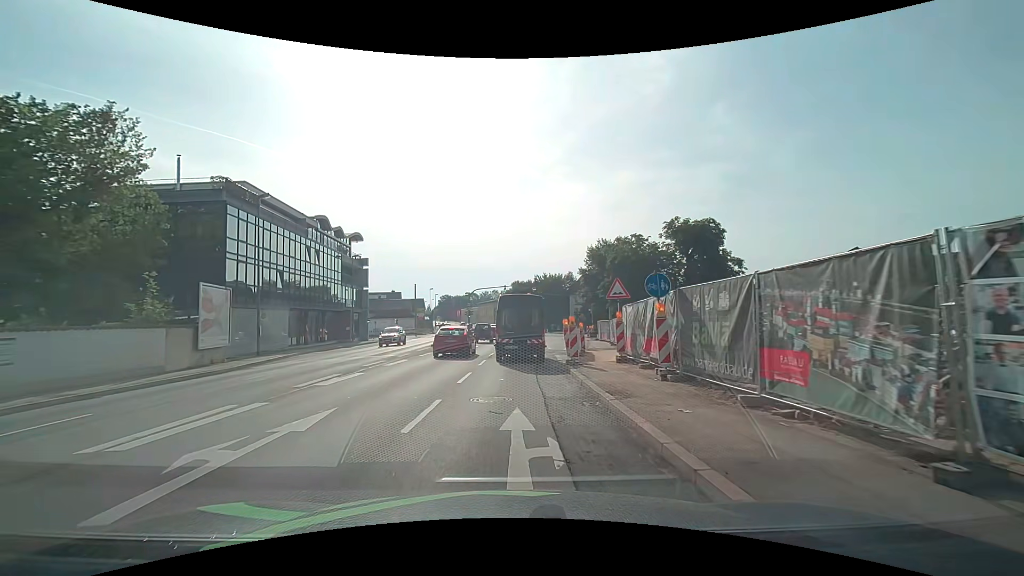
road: primary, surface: asphalt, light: Day
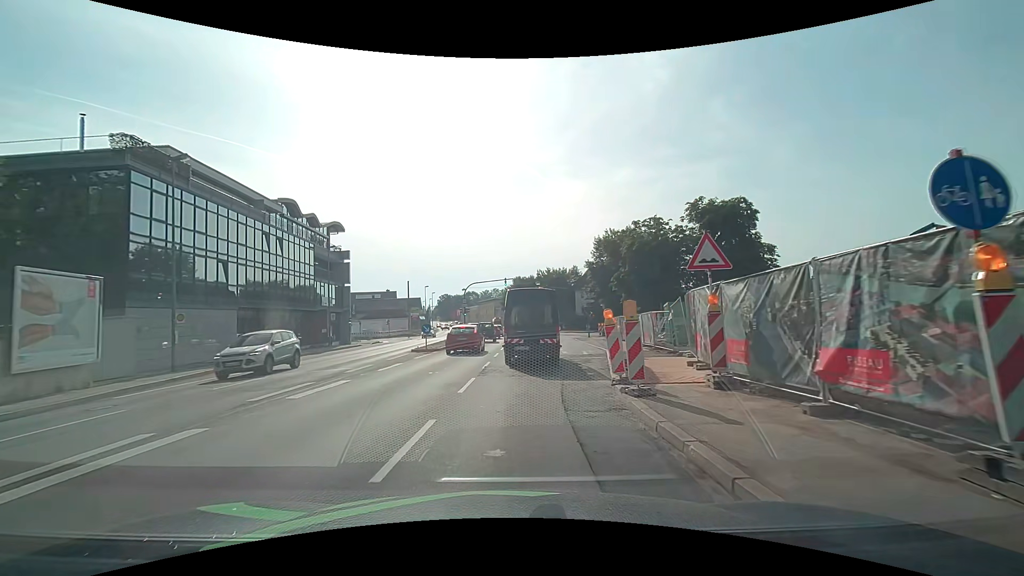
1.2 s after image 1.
(0.0, +8.1) m; 0°
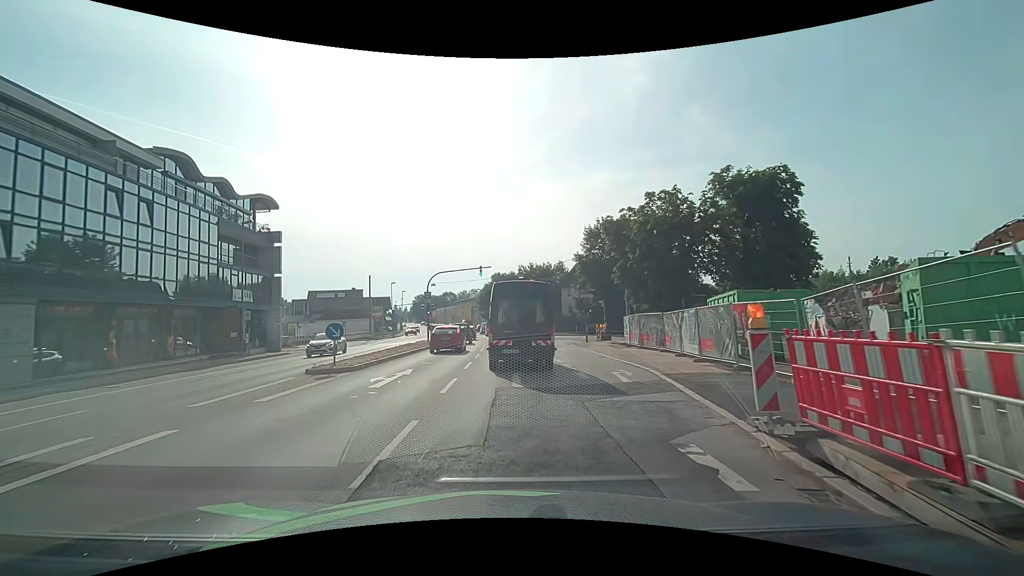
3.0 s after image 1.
(+0.2, +12.1) m; +2°
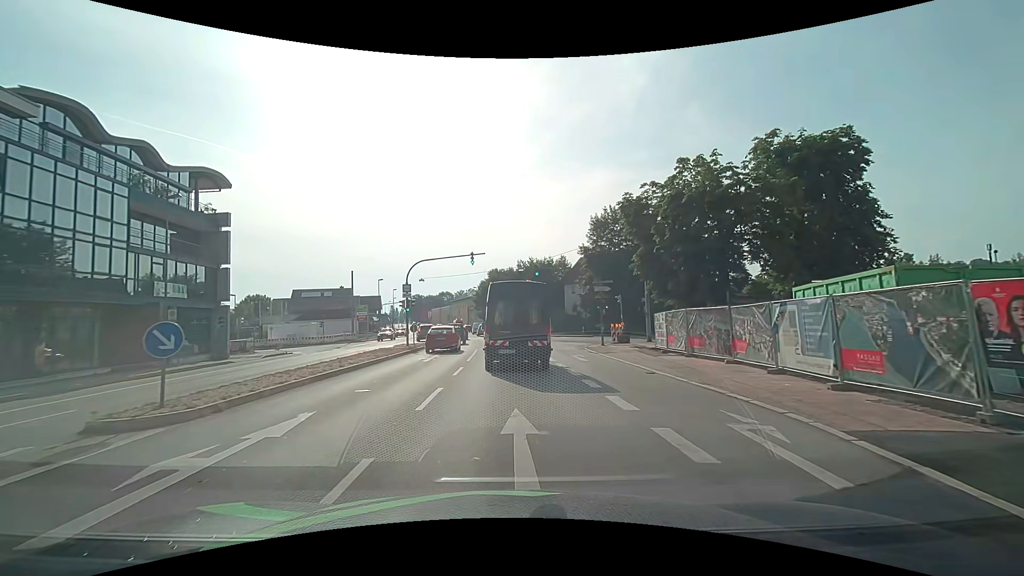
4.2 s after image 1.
(+0.1, +8.2) m; +1°
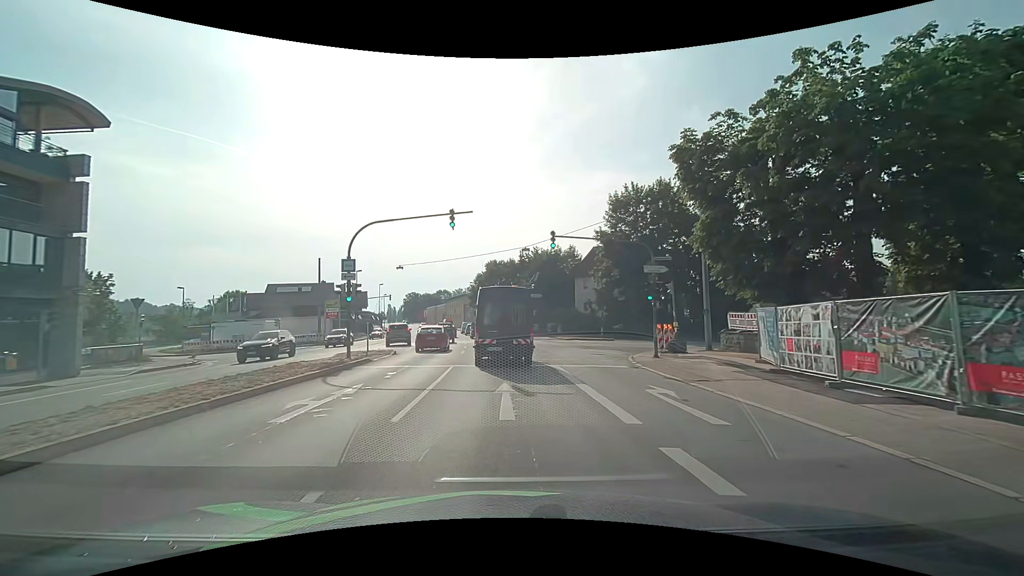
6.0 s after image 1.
(-0.1, +13.0) m; -1°
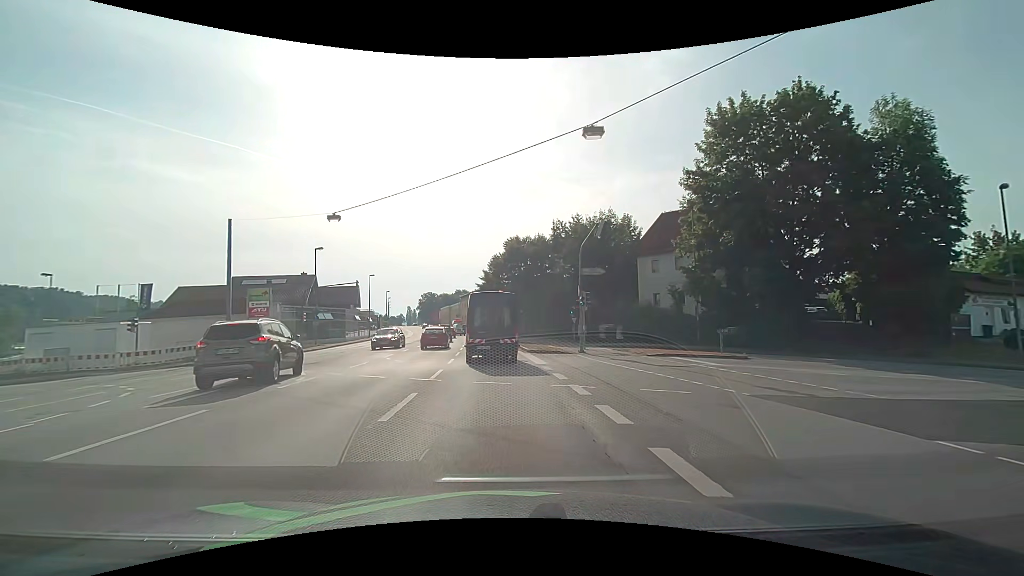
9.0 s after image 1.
(-0.5, +24.7) m; -2°
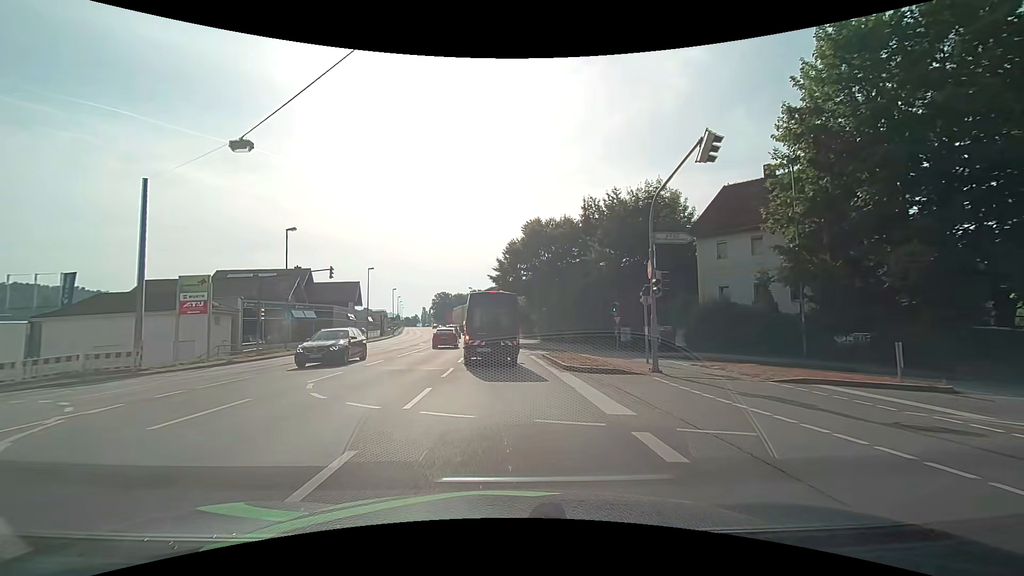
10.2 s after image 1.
(-0.3, +11.0) m; -2°
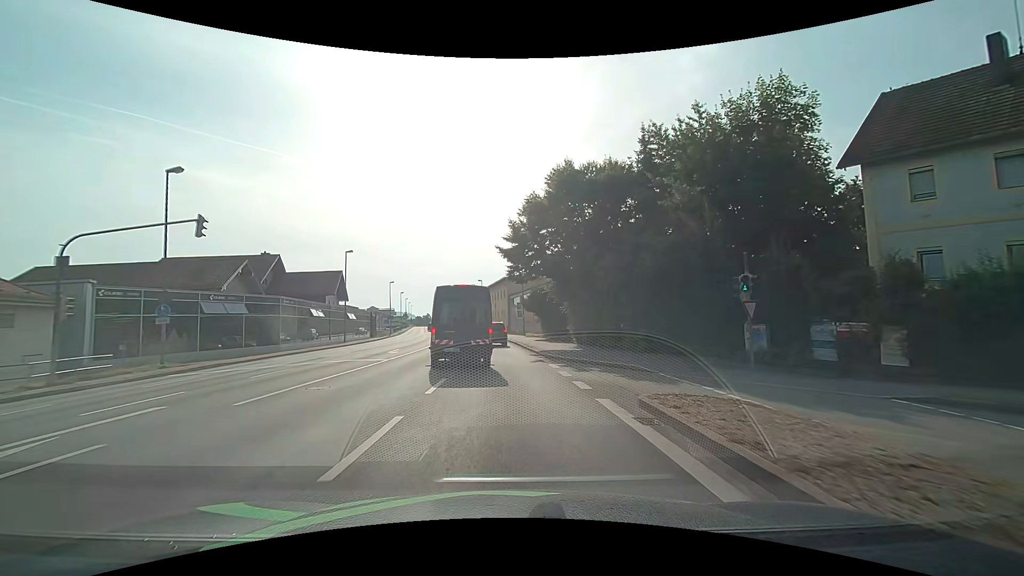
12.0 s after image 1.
(-0.2, +16.2) m; -2°
(0, +10) (0, +20) (0, +30) (-1, +40) (-3, +50) (-5, +59) (-7, +69) (-9, +79) (-10, +89) (-11, +99) m
